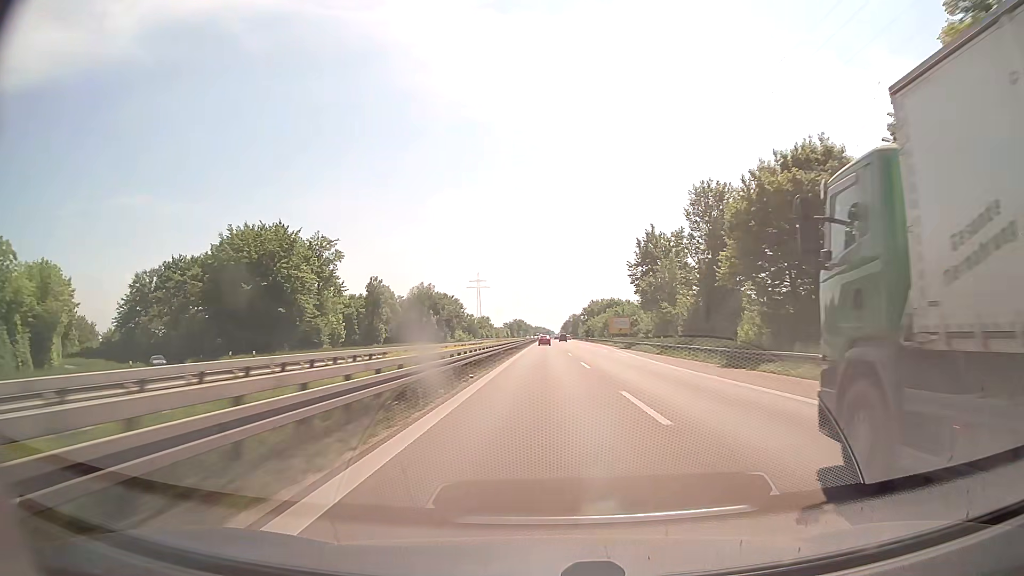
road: trunk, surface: asphalt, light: Day
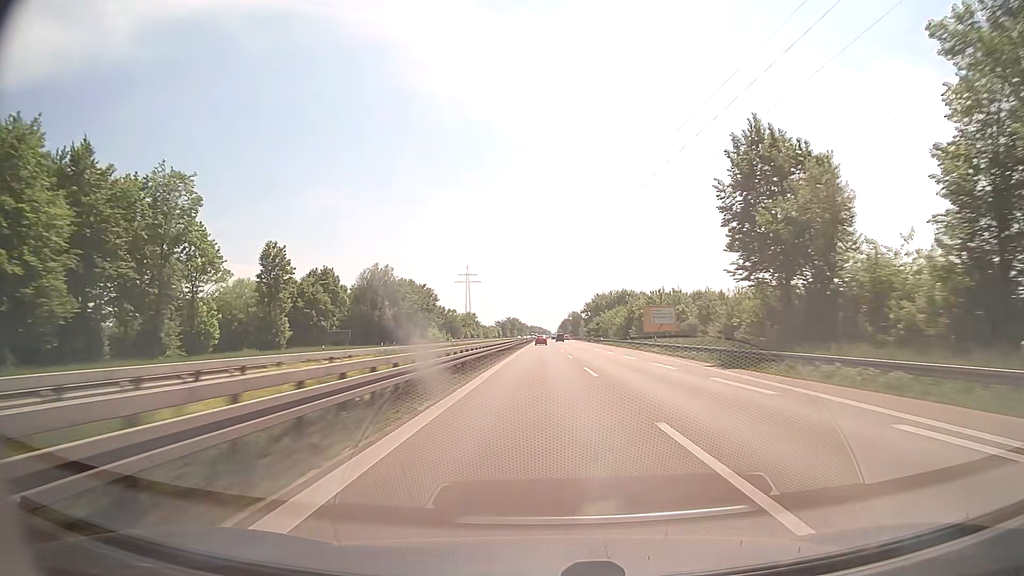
(0.0, +42.0) m; 0°
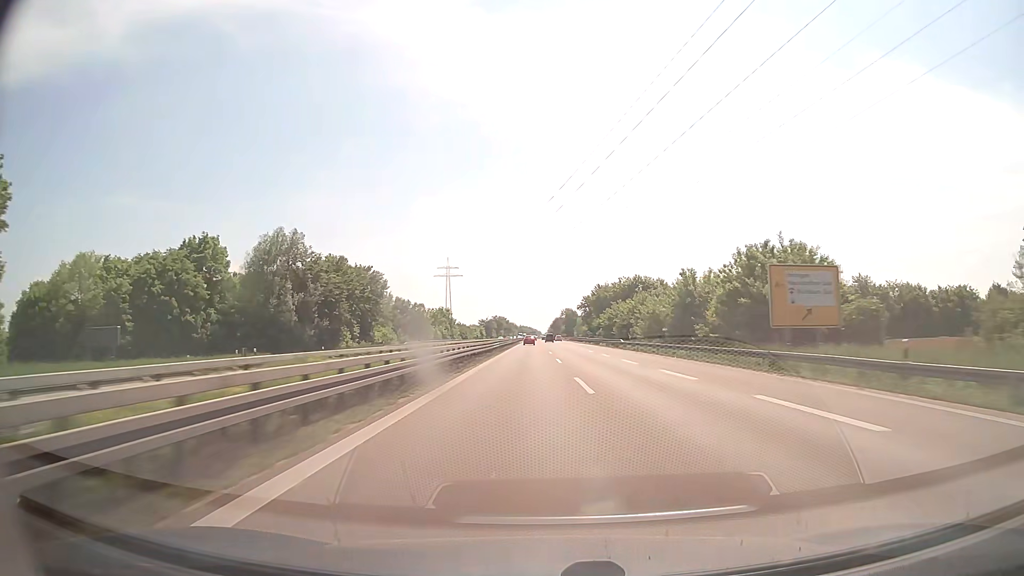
(+0.3, +42.4) m; +1°
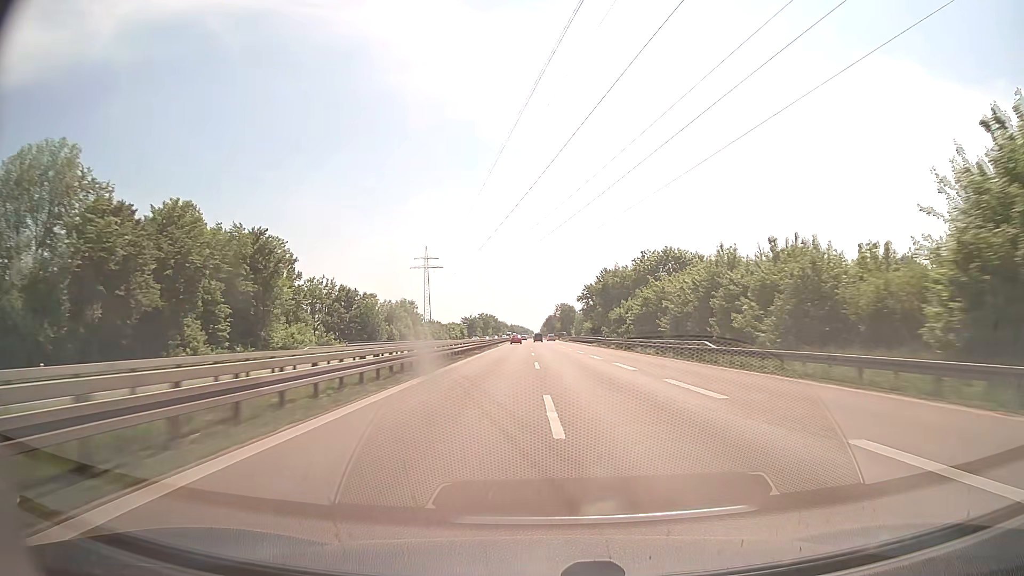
(+0.4, +43.0) m; +1°
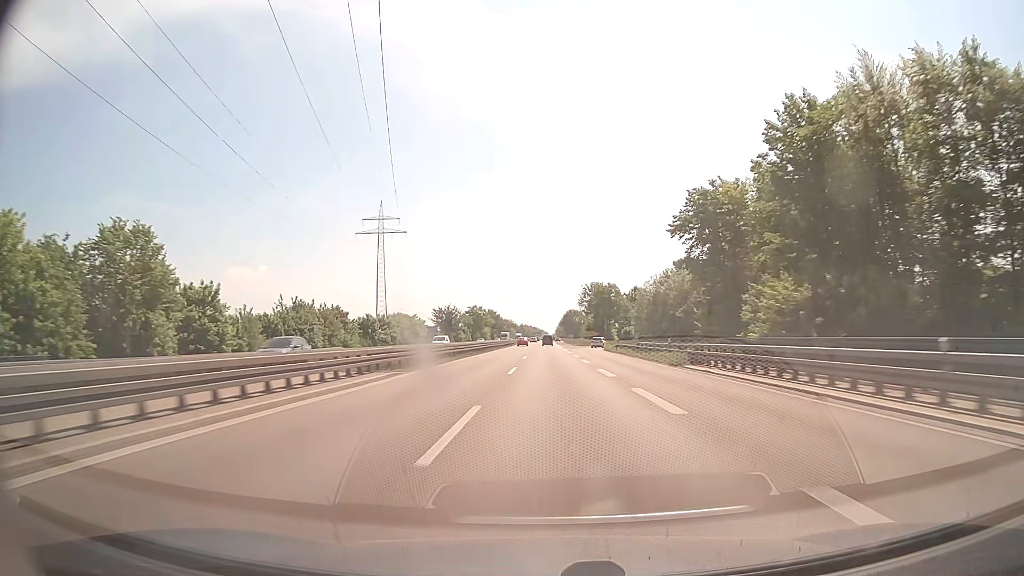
(-1.0, +109.9) m; -1°
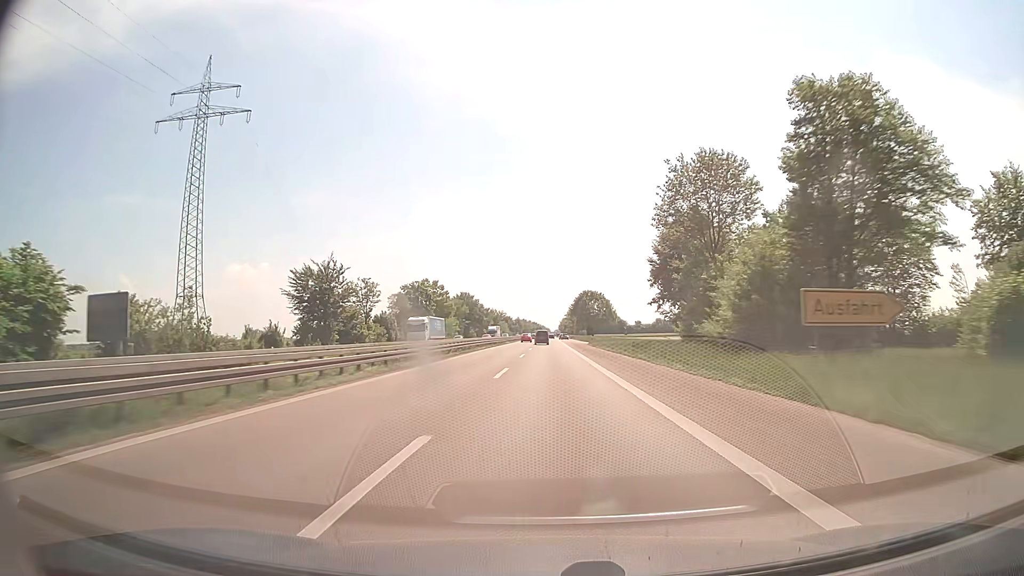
(+0.2, +112.2) m; 0°
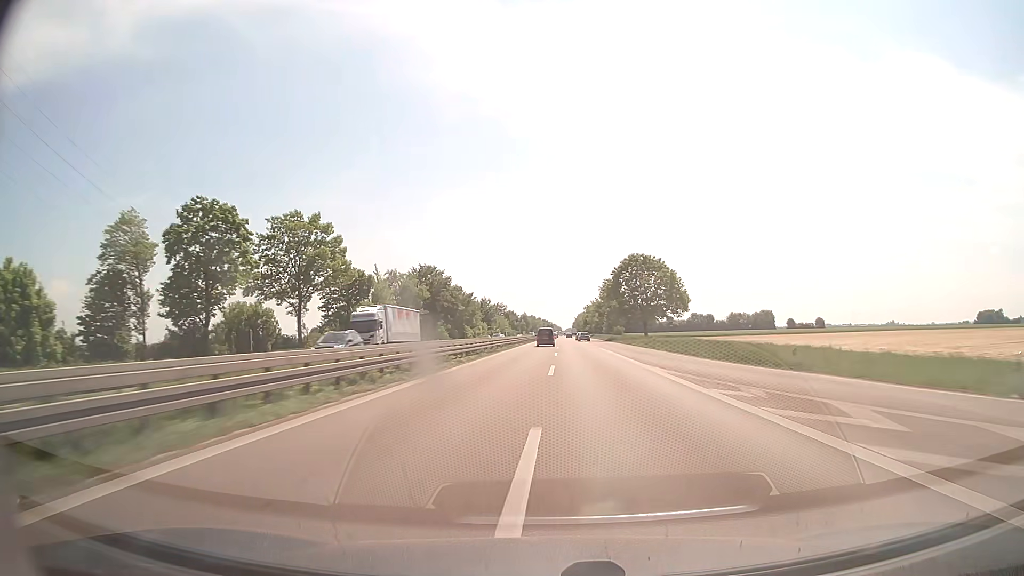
(-0.8, +89.1) m; -1°
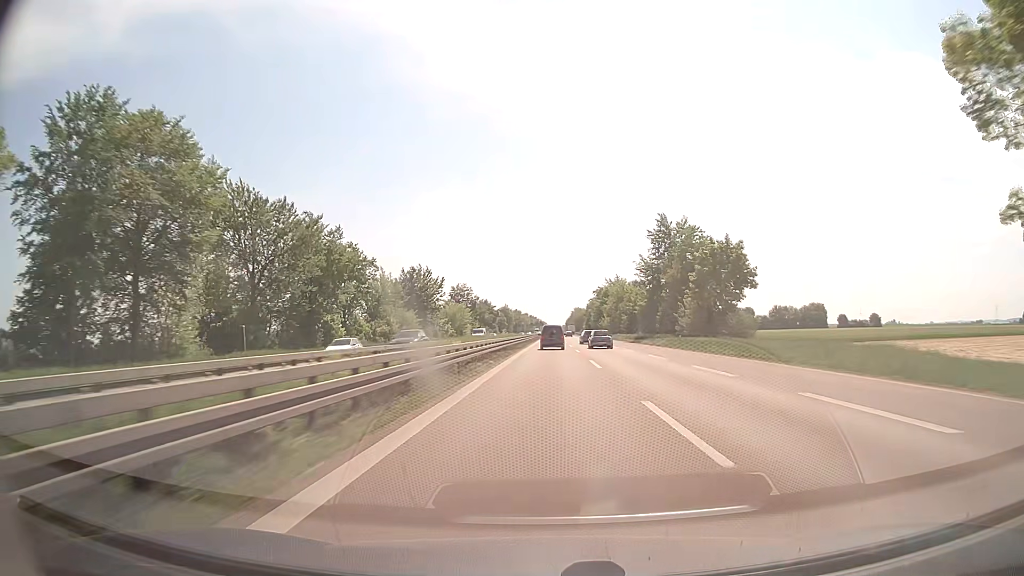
(+0.5, +103.7) m; +1°
(0, +10) (0, +20) (0, +30) (0, +40) (0, +50) (0, +60) (+1, +70) (+1, +80) (+1, +90) (+1, +100) m
